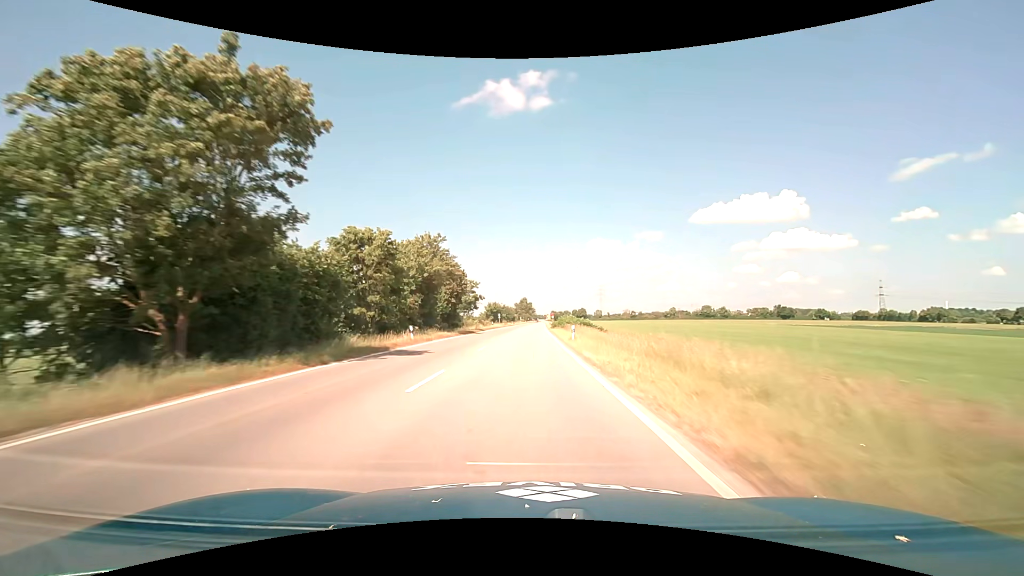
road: primary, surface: asphalt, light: Day
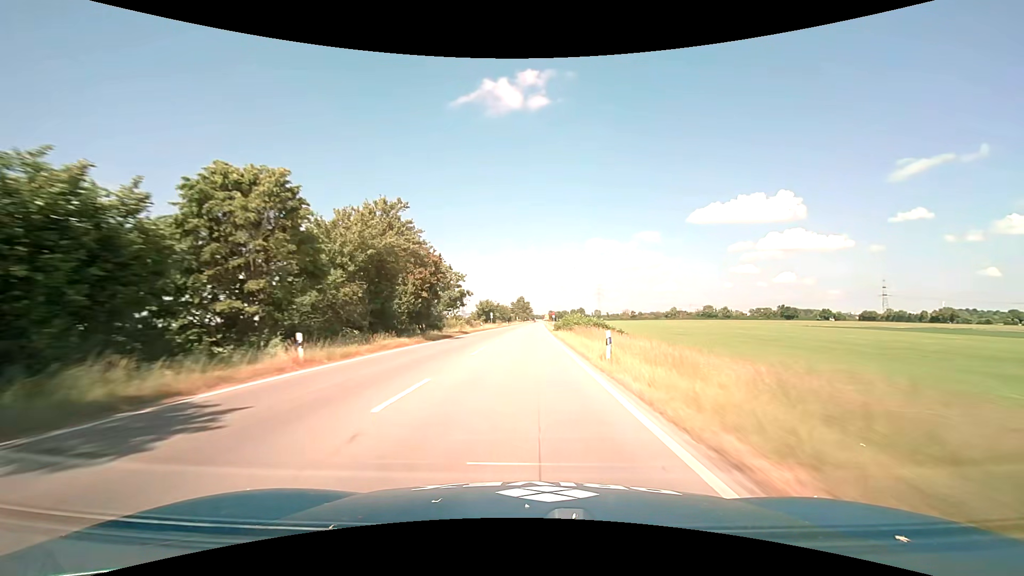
(+0.1, +14.0) m; 0°
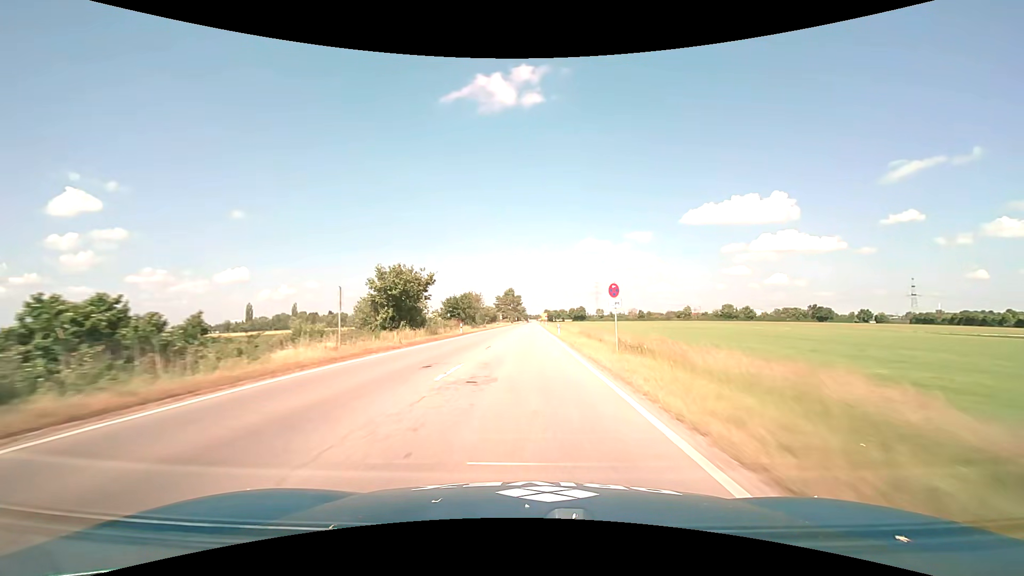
(+0.8, +68.4) m; +1°
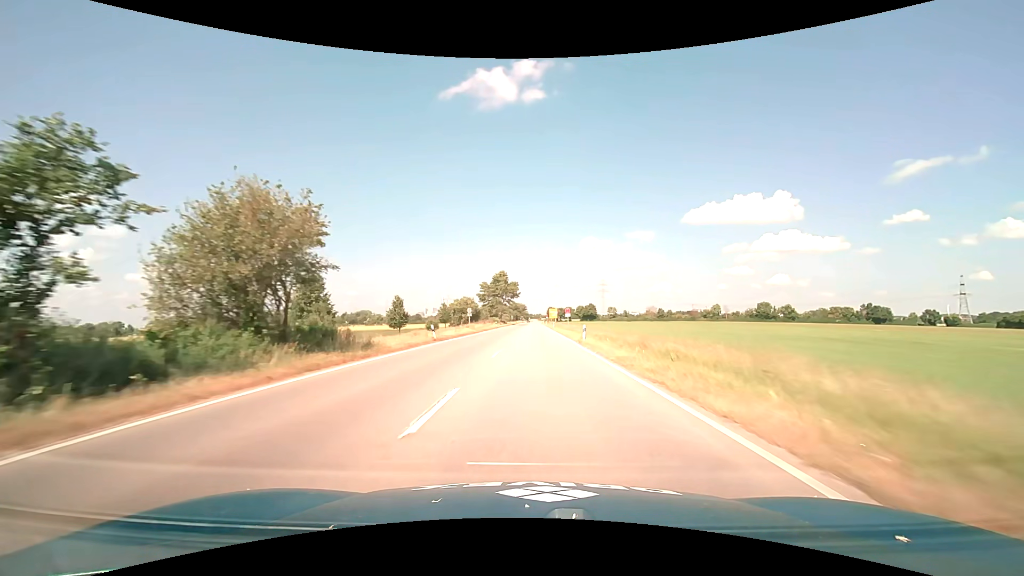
(-0.3, +66.3) m; 0°
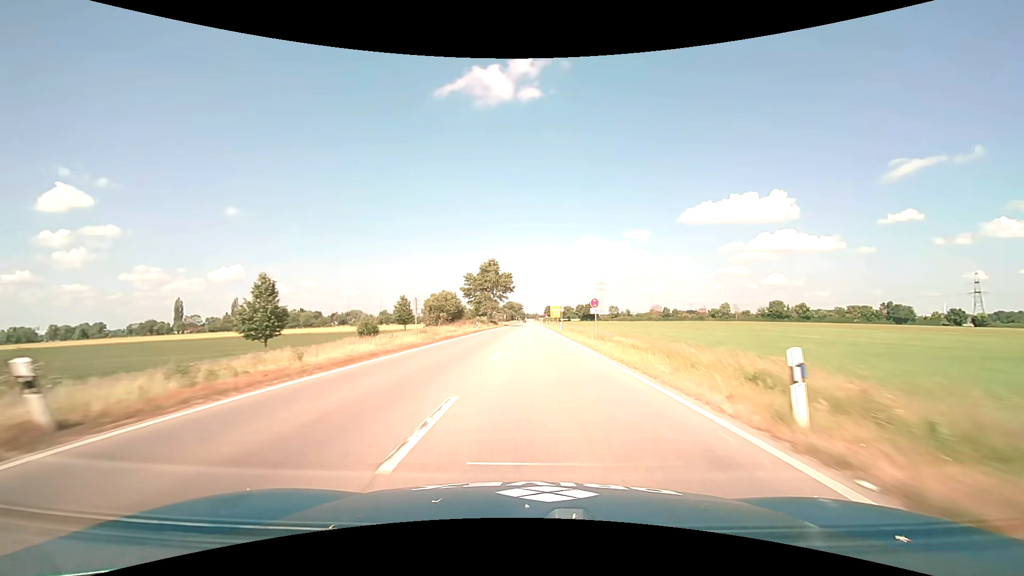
(+0.1, +25.3) m; 0°
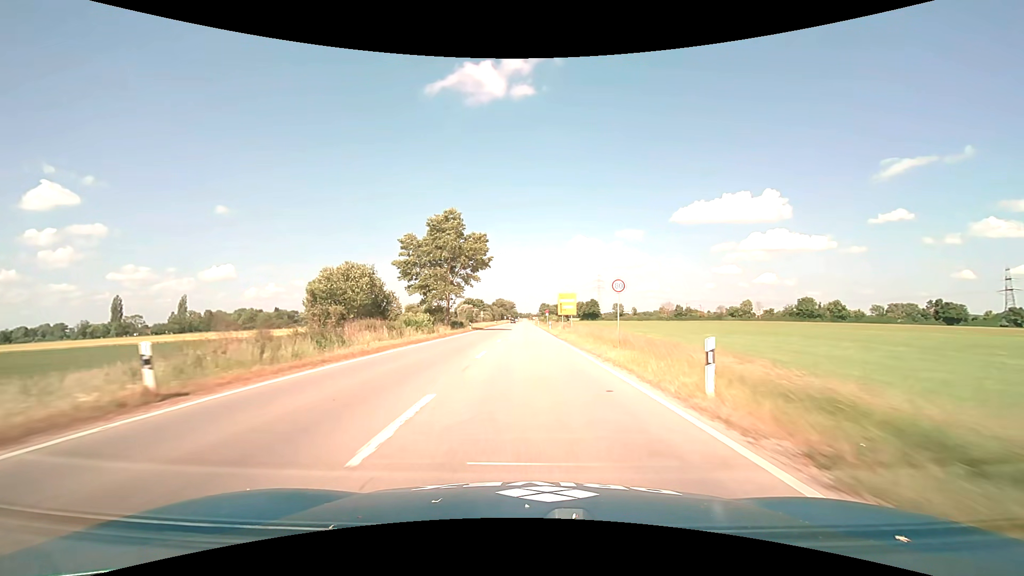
(+0.5, +48.0) m; +1°
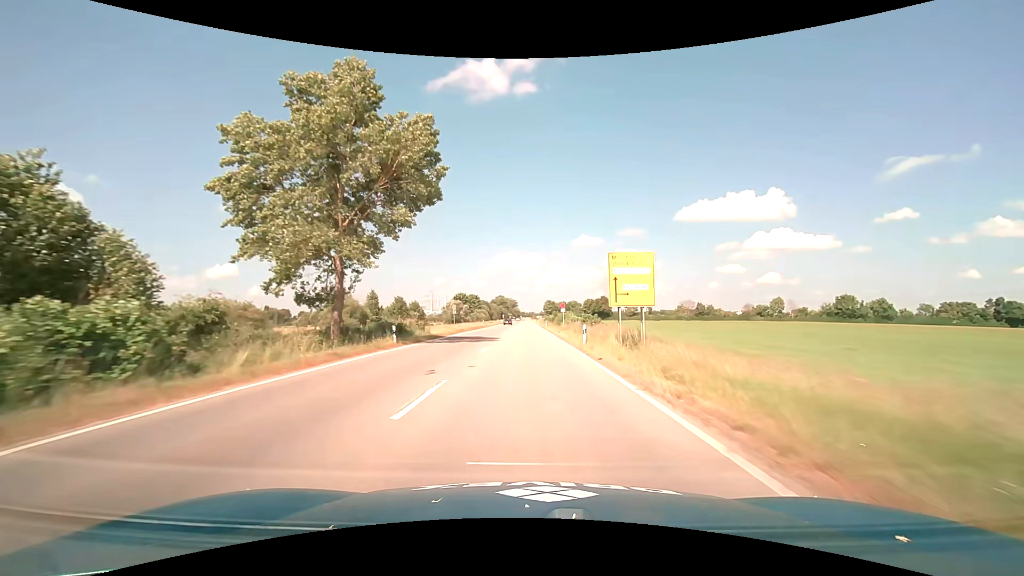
(-0.1, +34.1) m; 0°
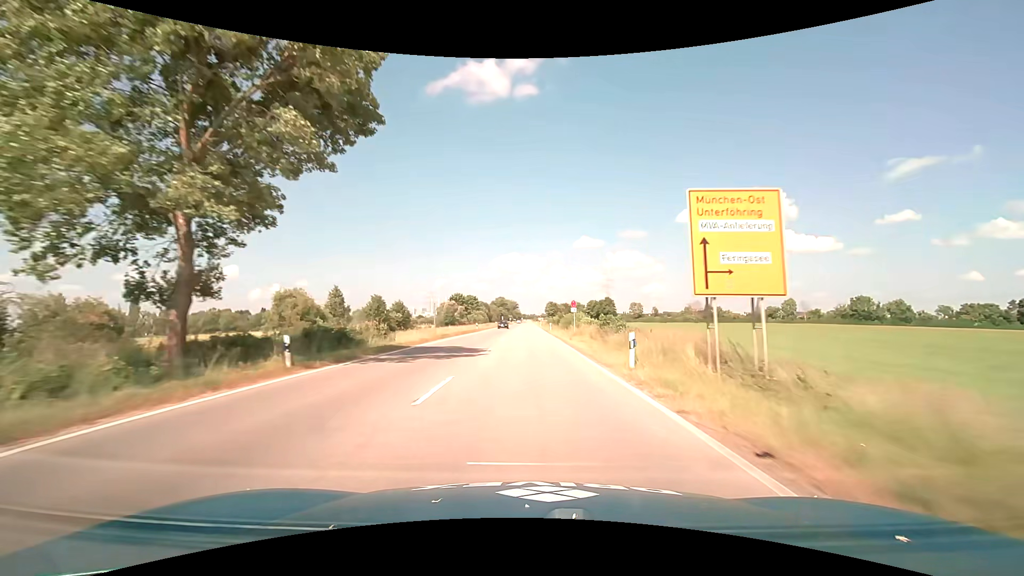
(0.0, +11.1) m; 0°
(0, +10) (0, +20) (0, +30) (0, +40) (0, +50) (0, +60) (0, +70) (0, +80) (0, +90) (0, +100) m
